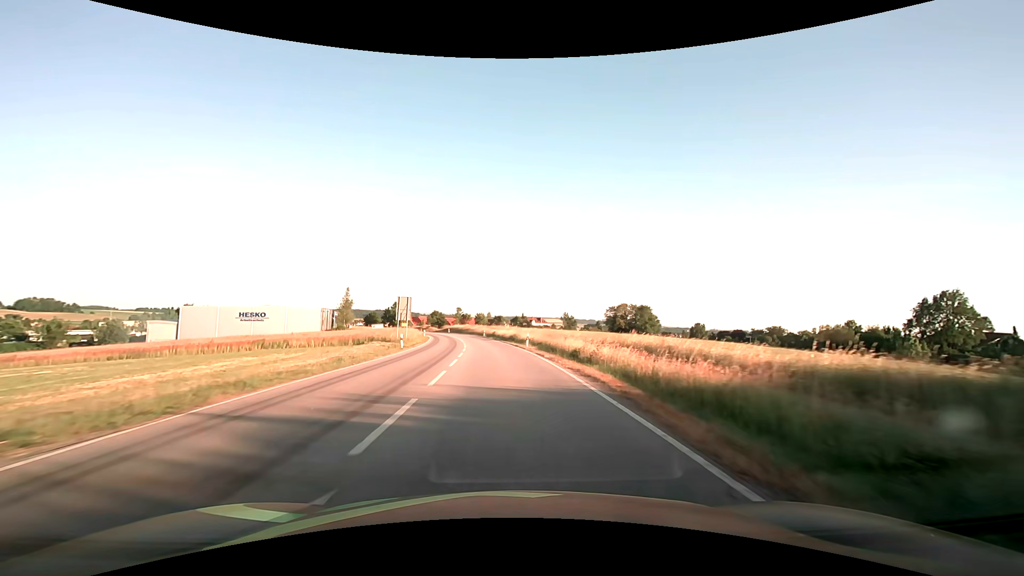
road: secondary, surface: asphalt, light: Day
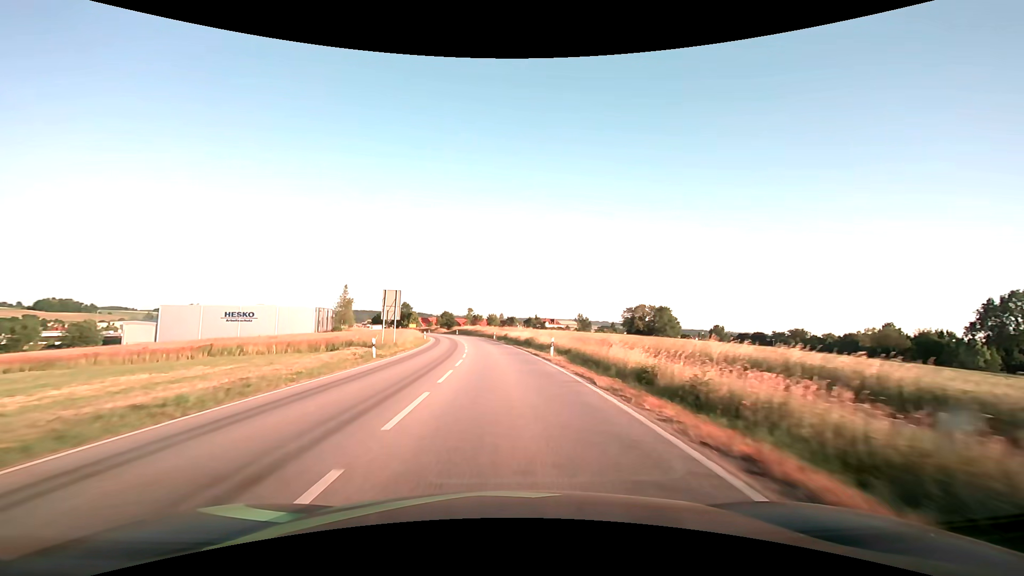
(-0.1, +10.7) m; -1°
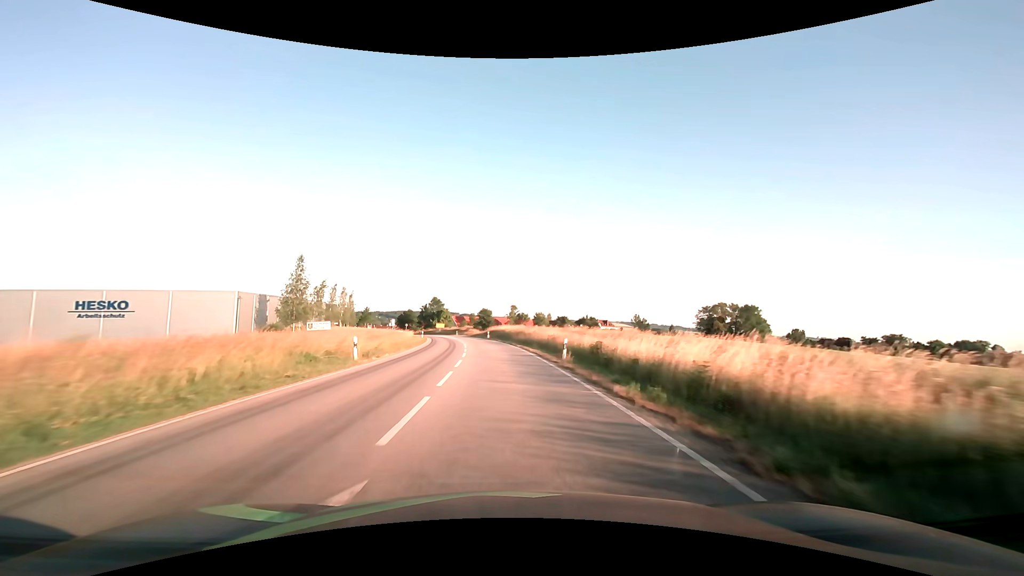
(-1.9, +43.0) m; -5°
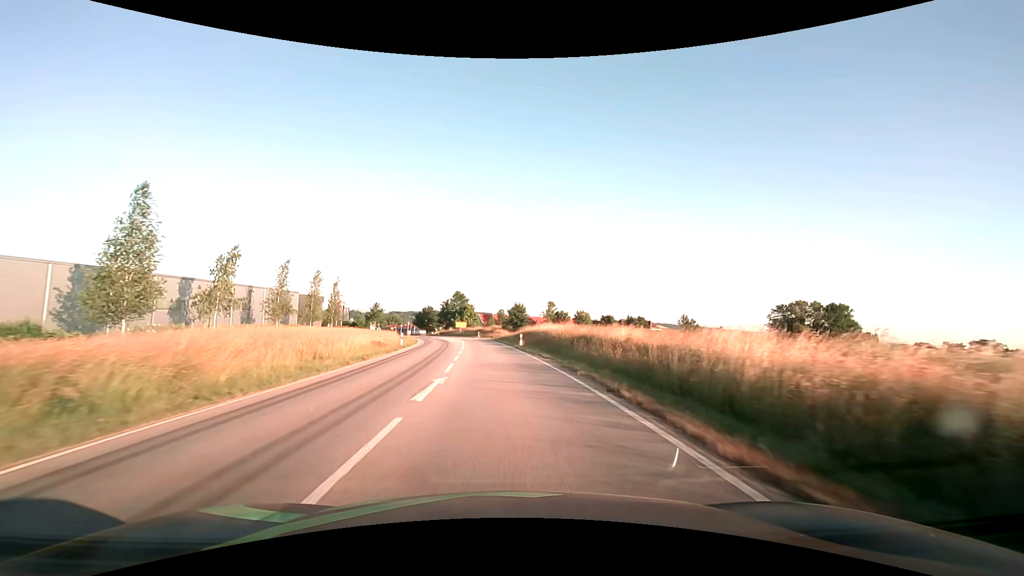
(-1.1, +32.3) m; -4°
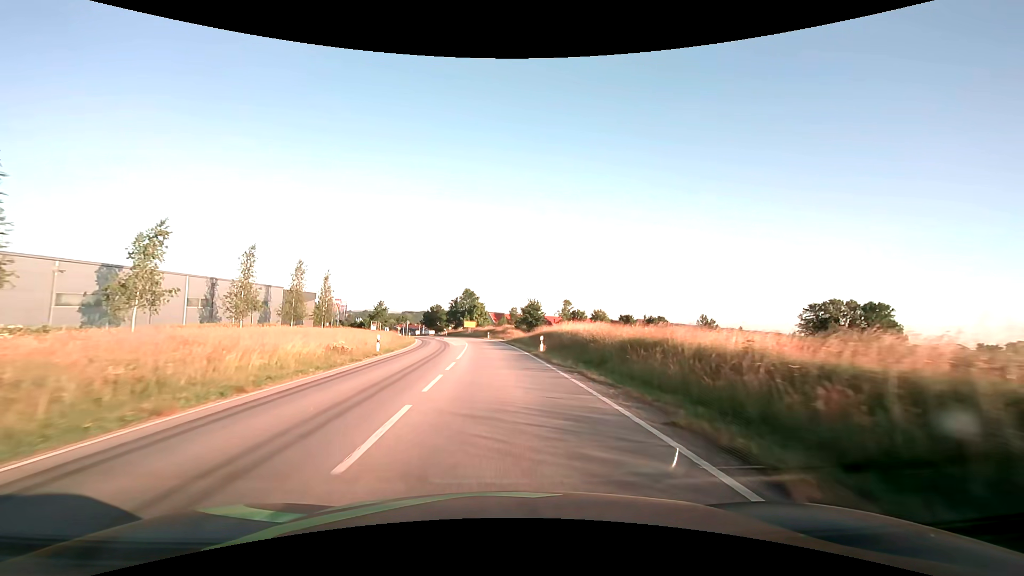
(-0.1, +10.8) m; -1°
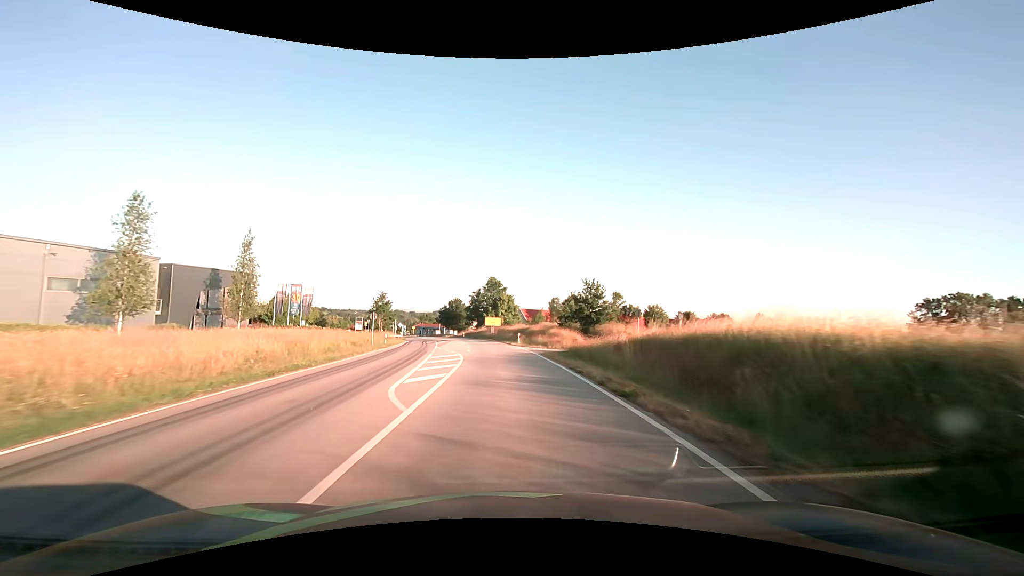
(-1.1, +32.3) m; -3°
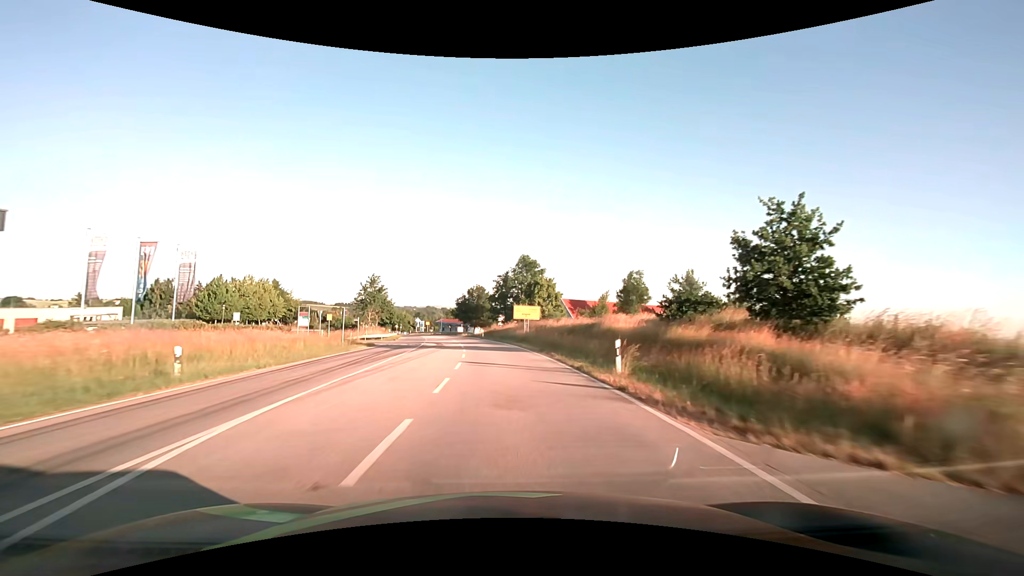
(-1.0, +32.4) m; -4°
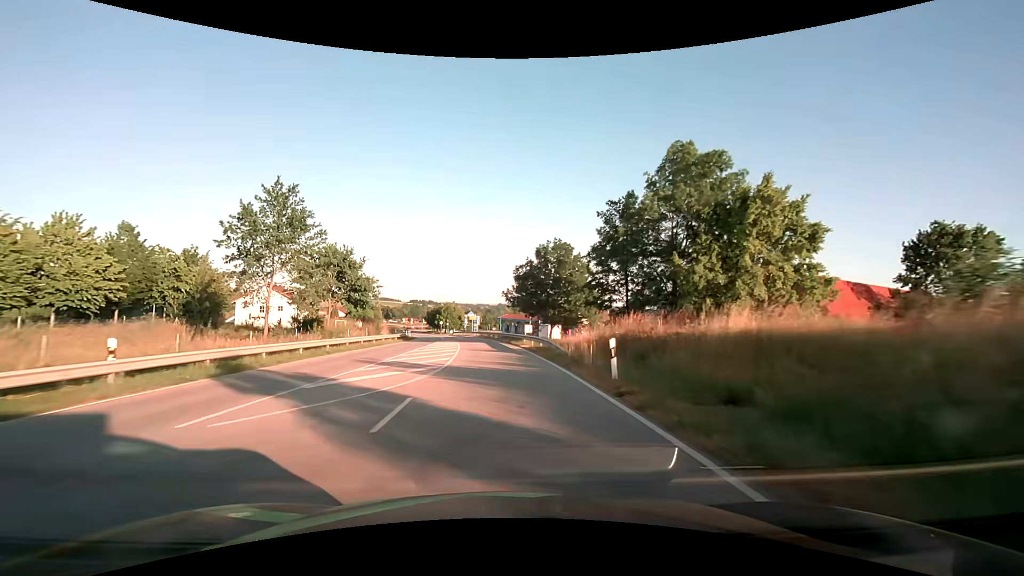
(-3.6, +53.7) m; -8°
(0, +10) (-1, +20) (-2, +30) (-3, +40) (-4, +50) (-5, +60) (-7, +70) (-9, +79) (-11, +89) (-13, +99) m
